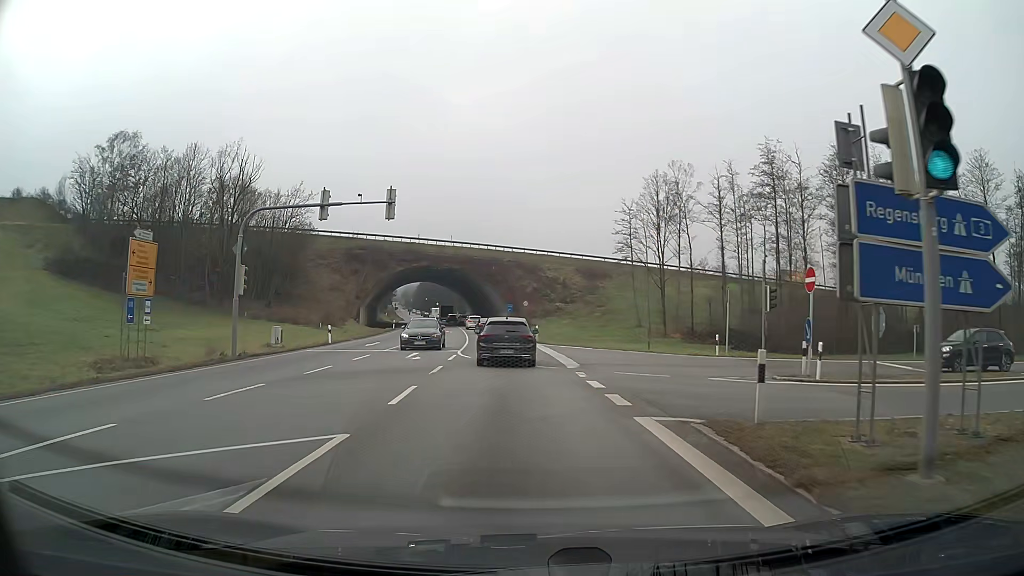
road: primary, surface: asphalt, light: Day
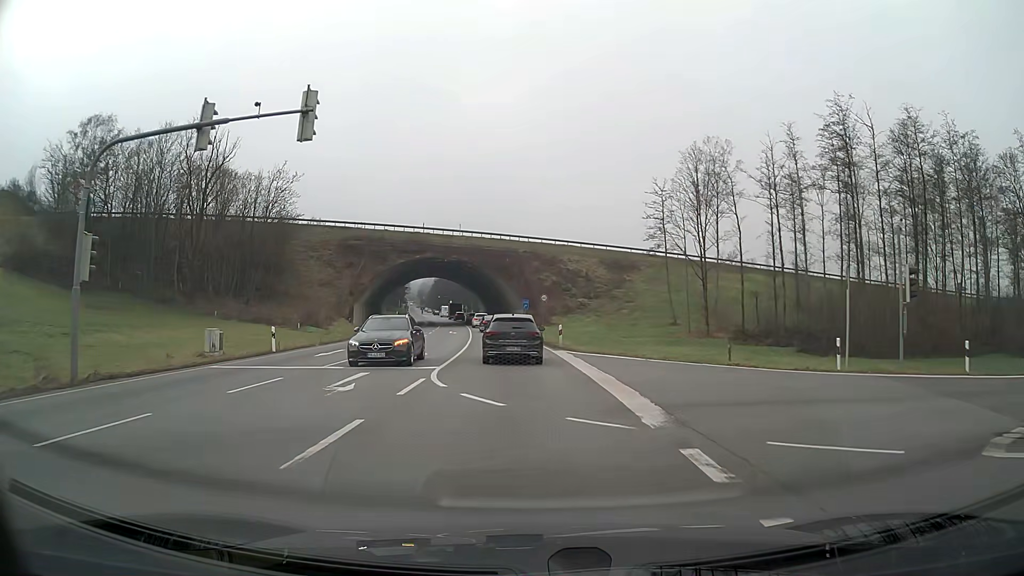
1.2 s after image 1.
(-0.1, +11.1) m; -1°
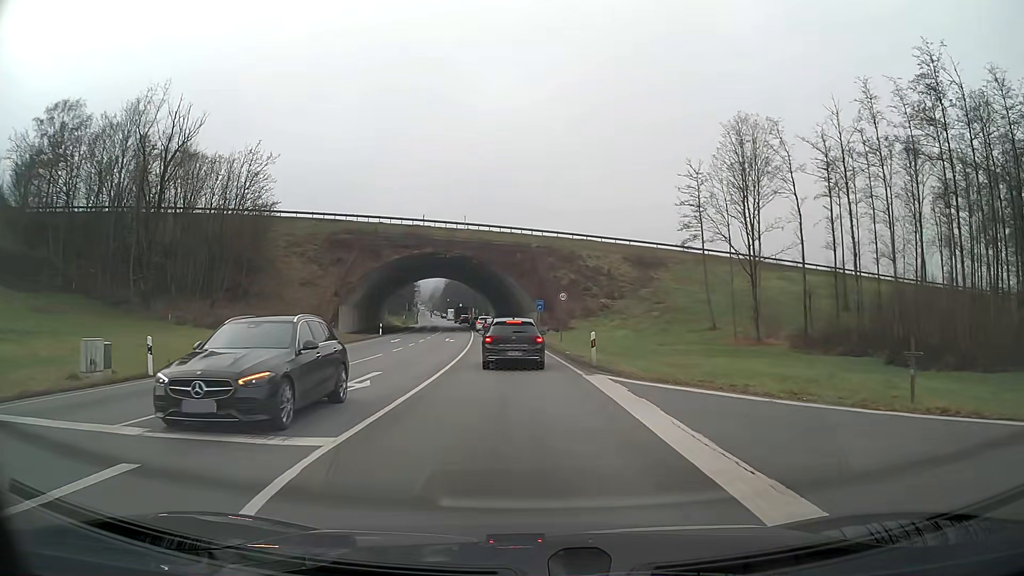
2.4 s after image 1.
(-0.1, +10.7) m; -1°
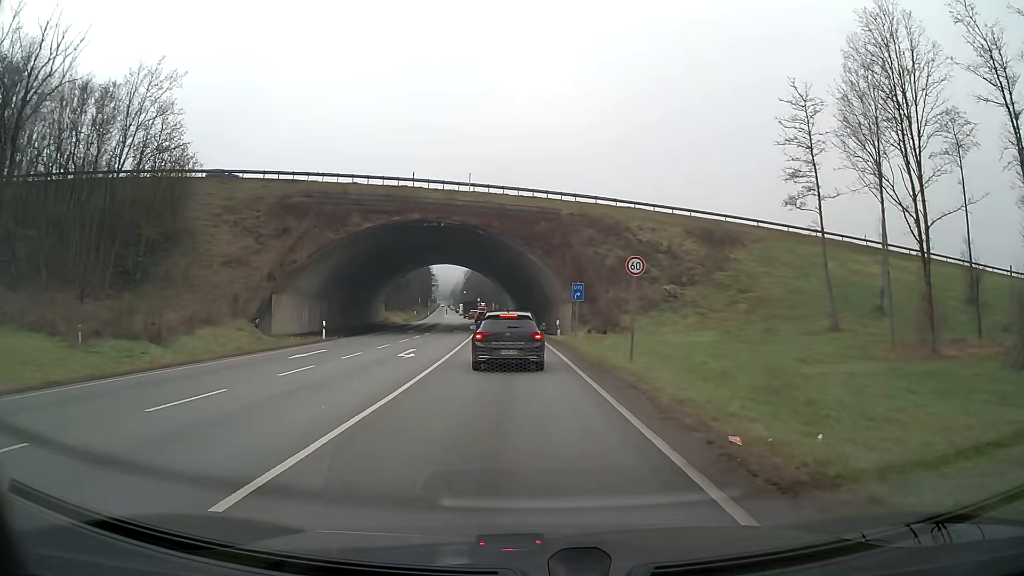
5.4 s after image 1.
(-0.4, +21.9) m; -2°
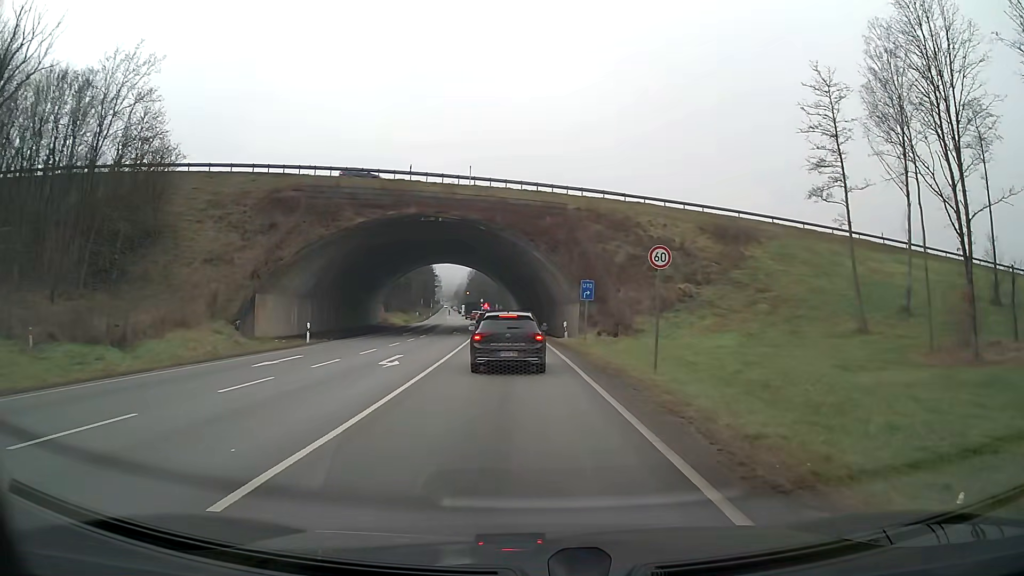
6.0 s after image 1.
(0.0, +3.3) m; 0°
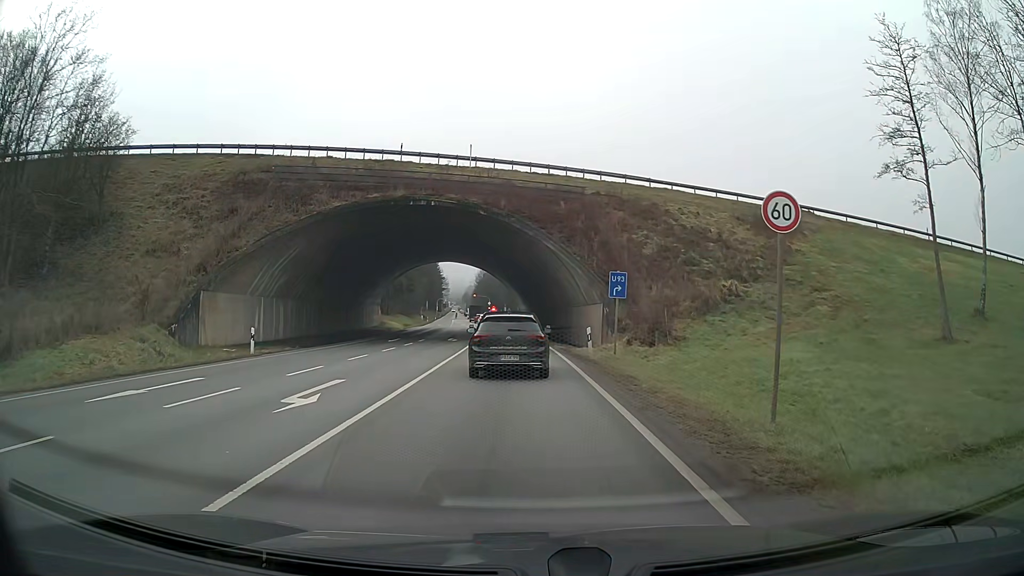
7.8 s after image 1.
(-0.1, +8.0) m; -1°
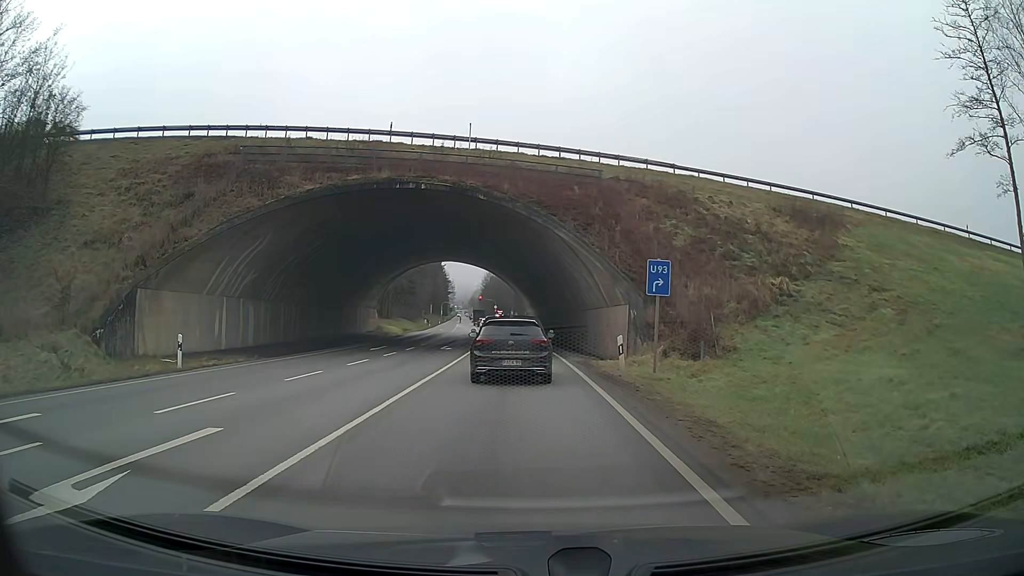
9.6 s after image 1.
(0.0, +6.4) m; -1°
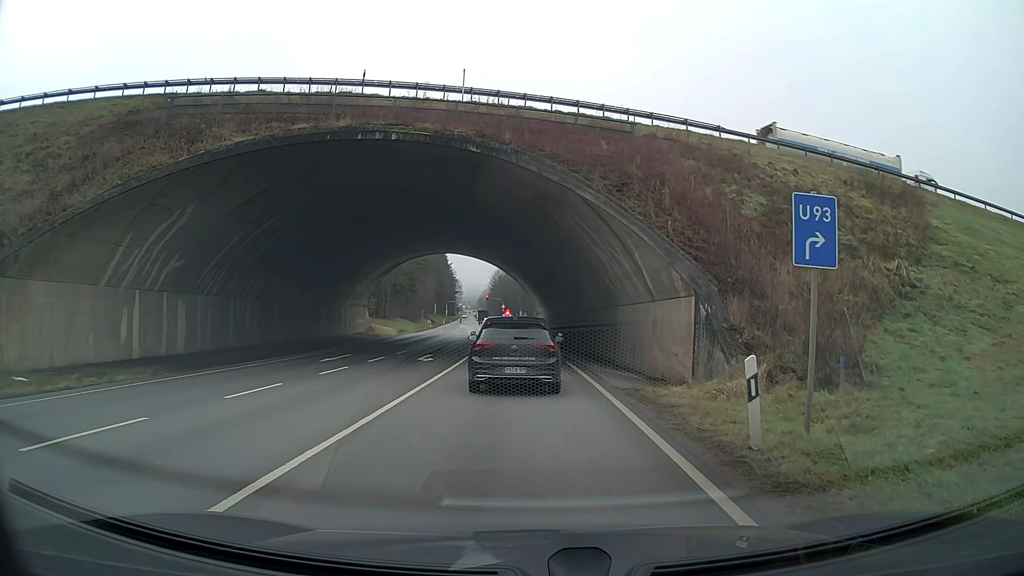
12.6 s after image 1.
(0.0, +9.5) m; -1°
